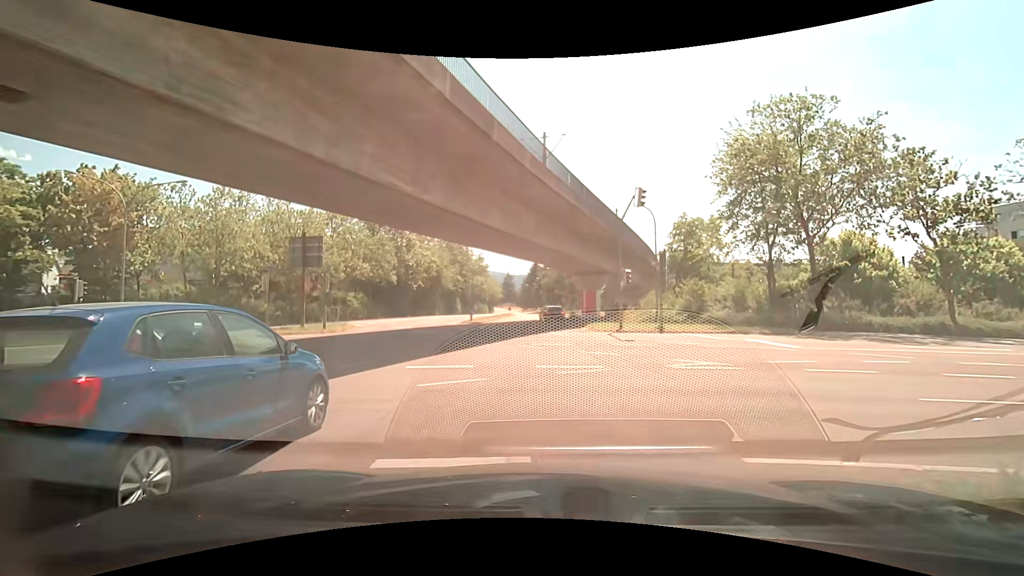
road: tertiary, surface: asphalt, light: Day
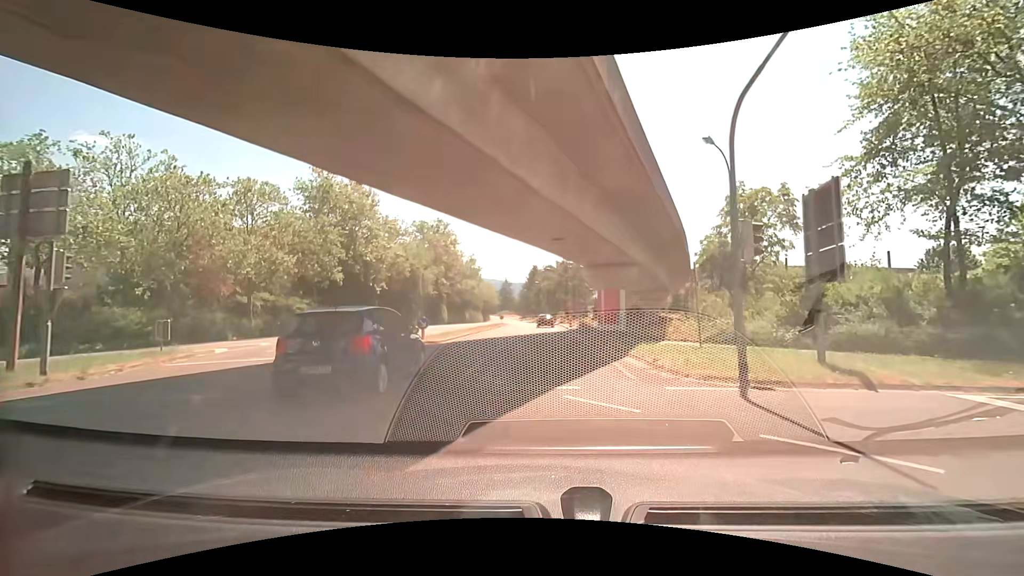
(-0.1, +16.6) m; -1°
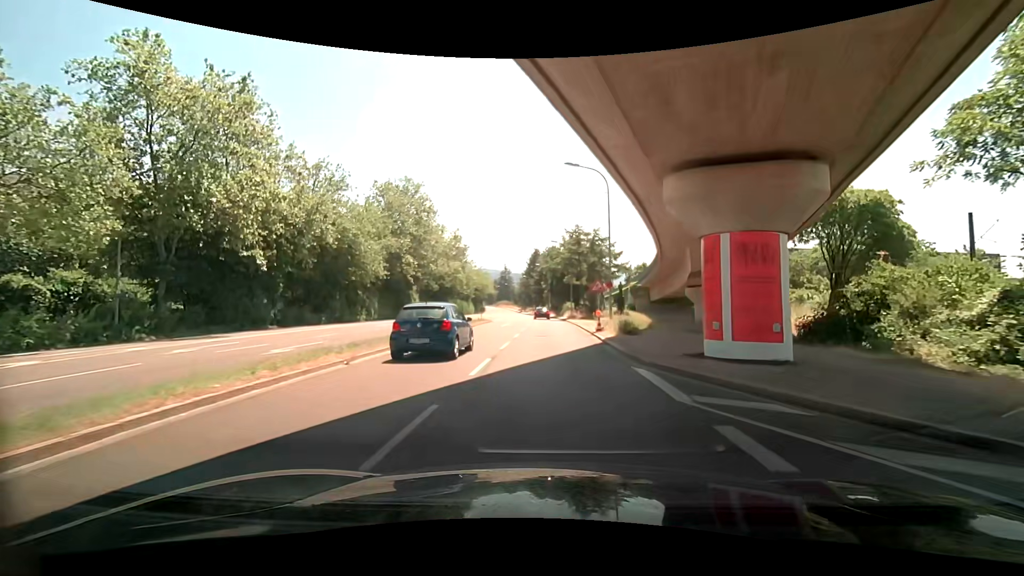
(+0.2, +24.2) m; -1°
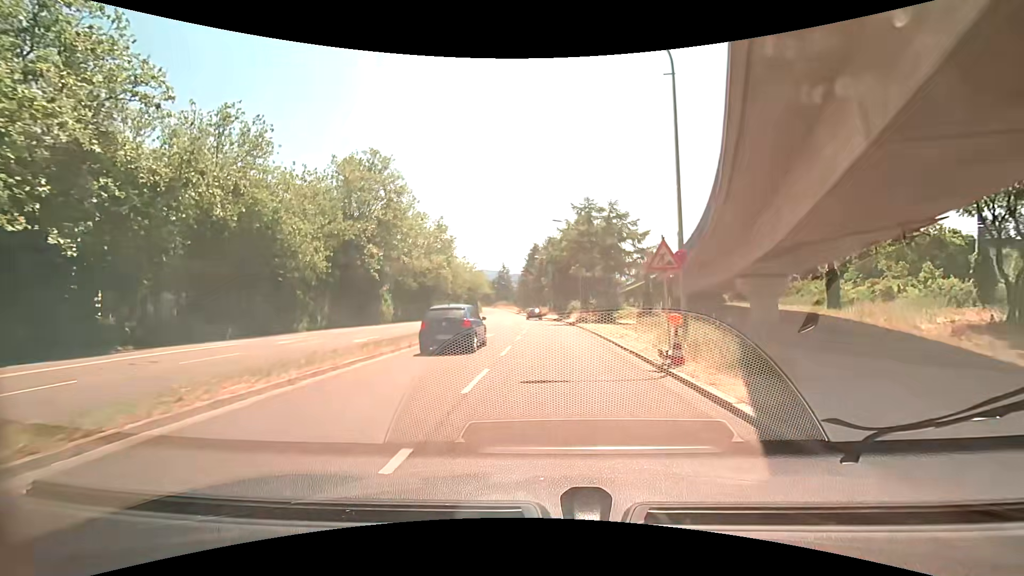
(+0.2, +14.1) m; +1°
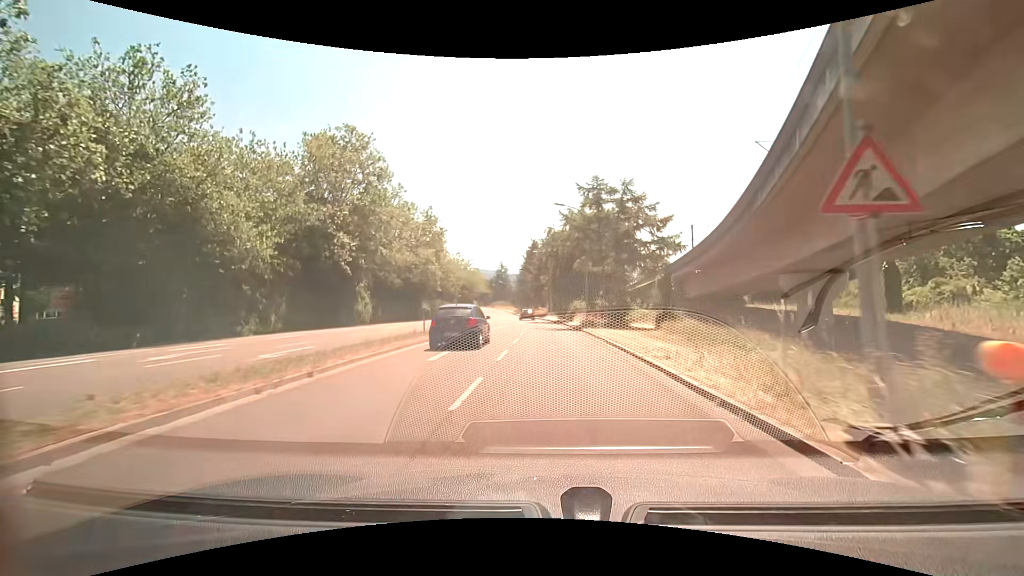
(0.0, +7.3) m; 0°
(0, +10) (0, +20) (0, +30) (0, +40) (0, +50) (-1, +60) (-2, +70) (-3, +80) (-4, +90) (-5, +100) m
